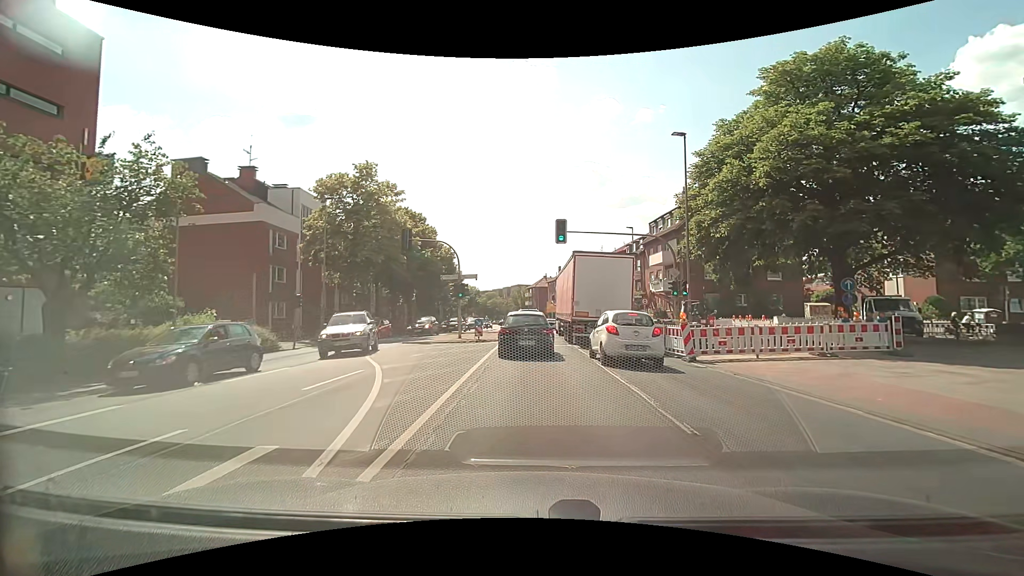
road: secondary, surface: asphalt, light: Day
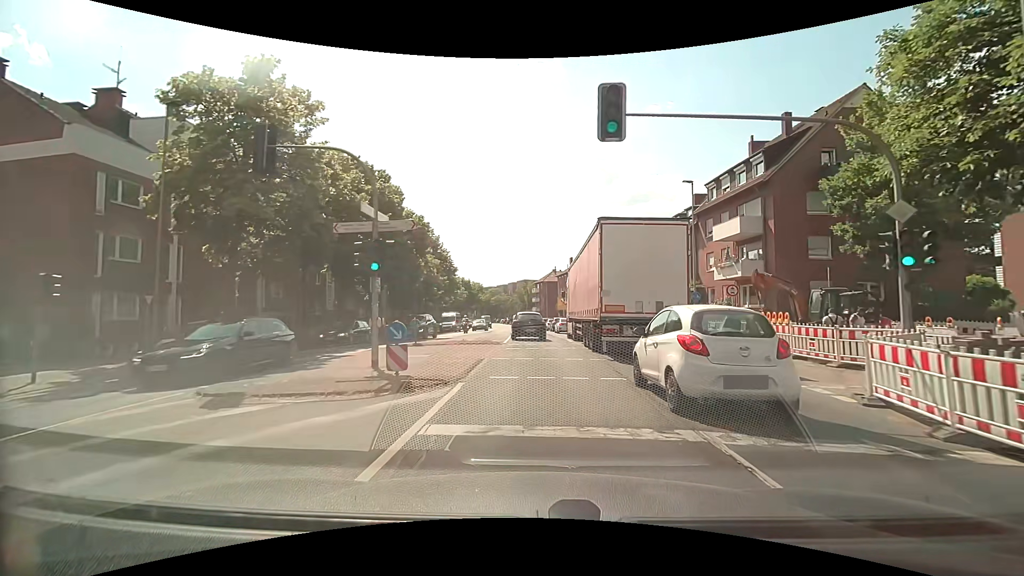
(0.0, +16.8) m; 0°
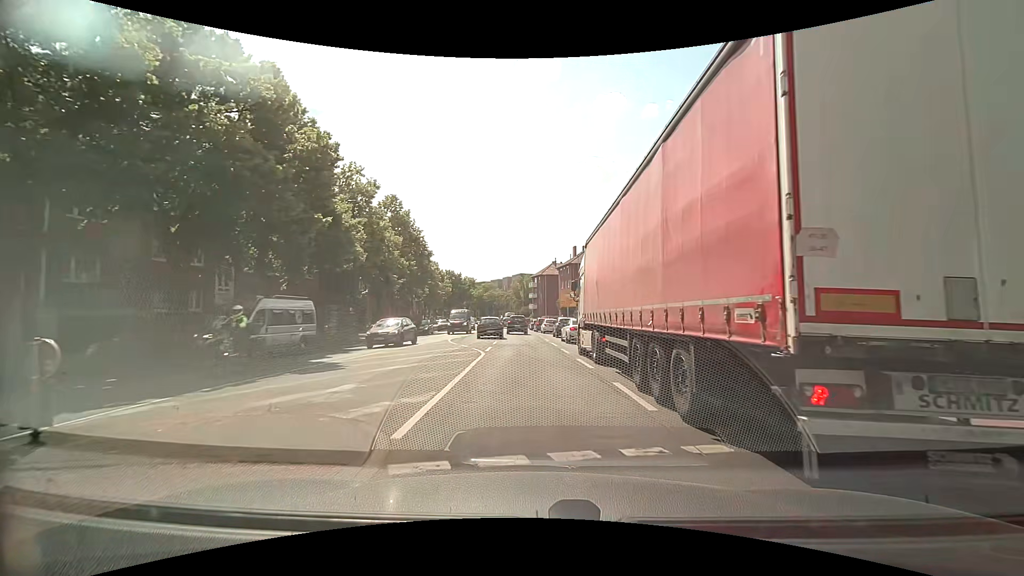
(0.0, +17.3) m; 0°
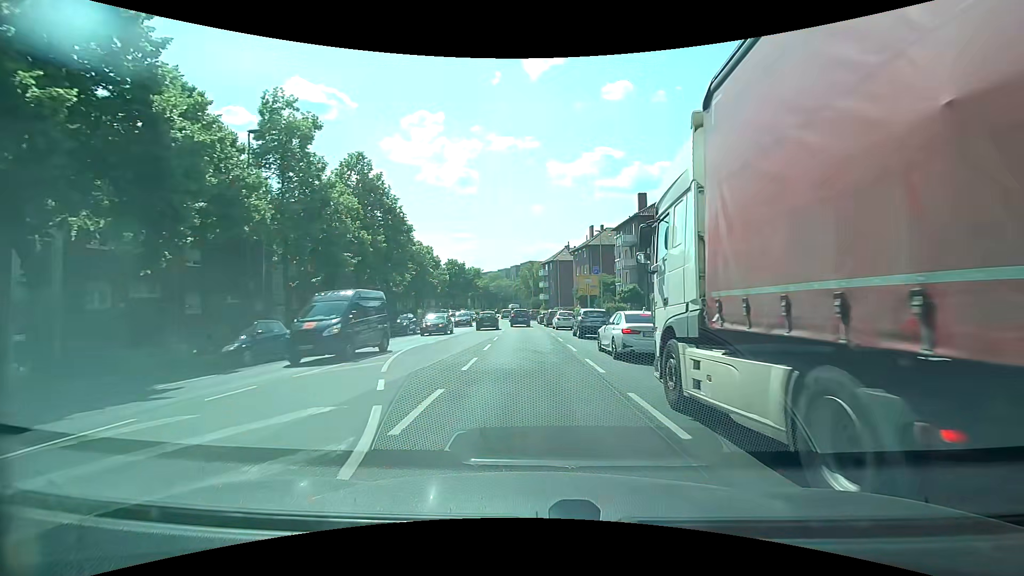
(0.0, +14.1) m; -1°
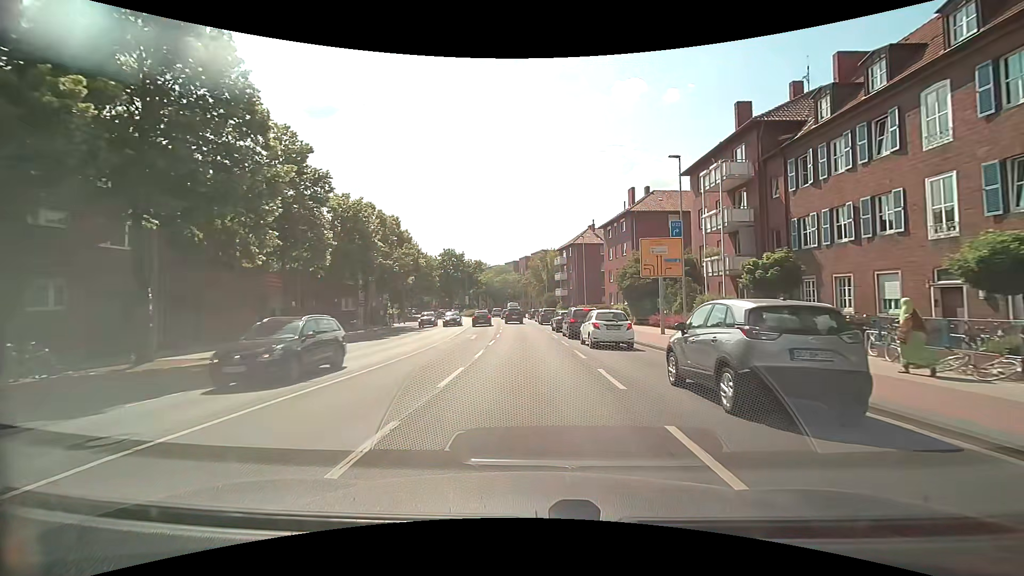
(-0.3, +27.0) m; -1°
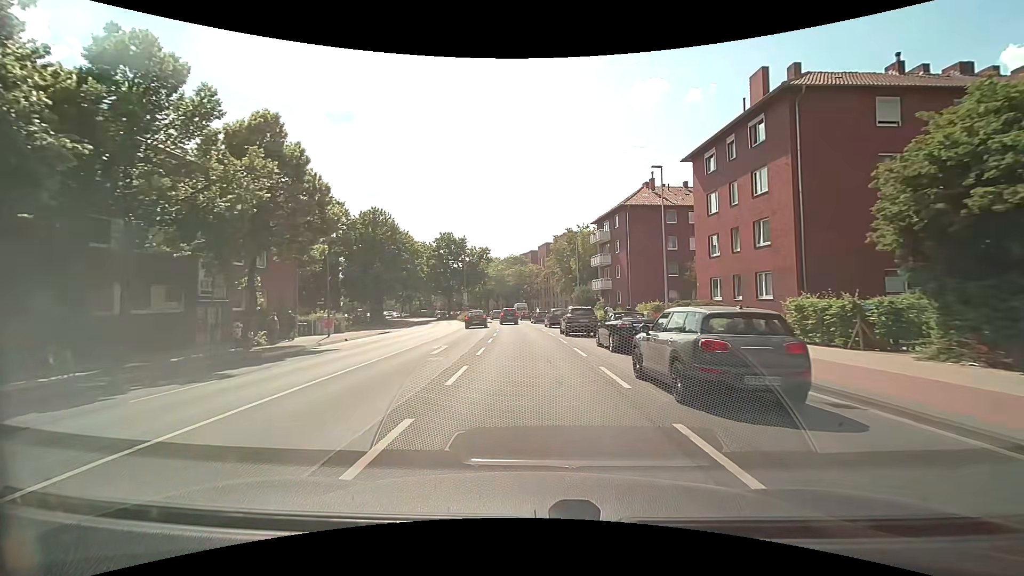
(-0.6, +30.4) m; -2°
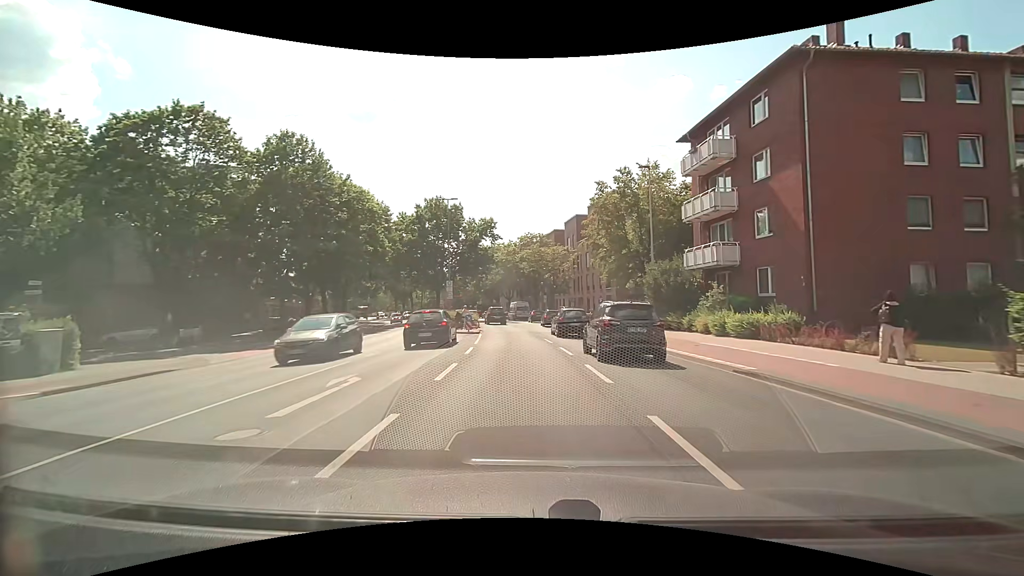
(-0.9, +30.2) m; -3°
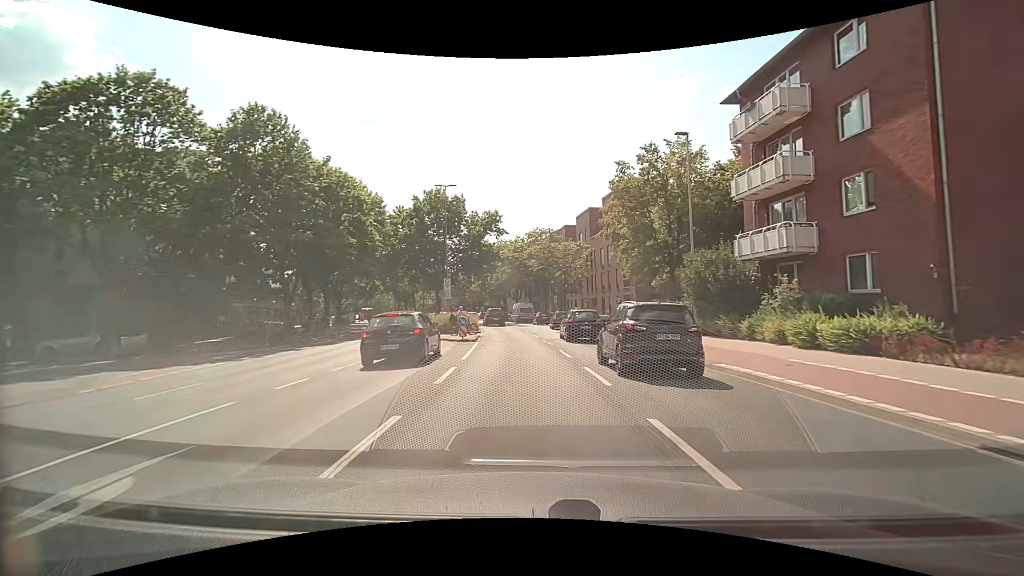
(-0.1, +6.0) m; -1°
(0, +10) (-1, +20) (-1, +30) (-2, +40) (-4, +50) (-6, +60) (-8, +69) (-11, +79) (-14, +89) (-16, +98) m
